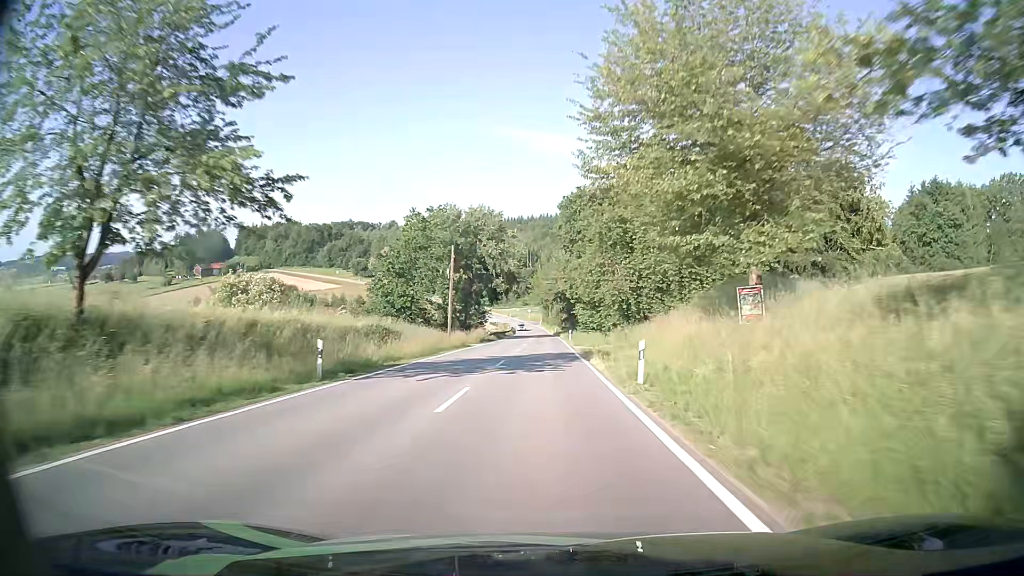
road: tertiary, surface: asphalt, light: Day
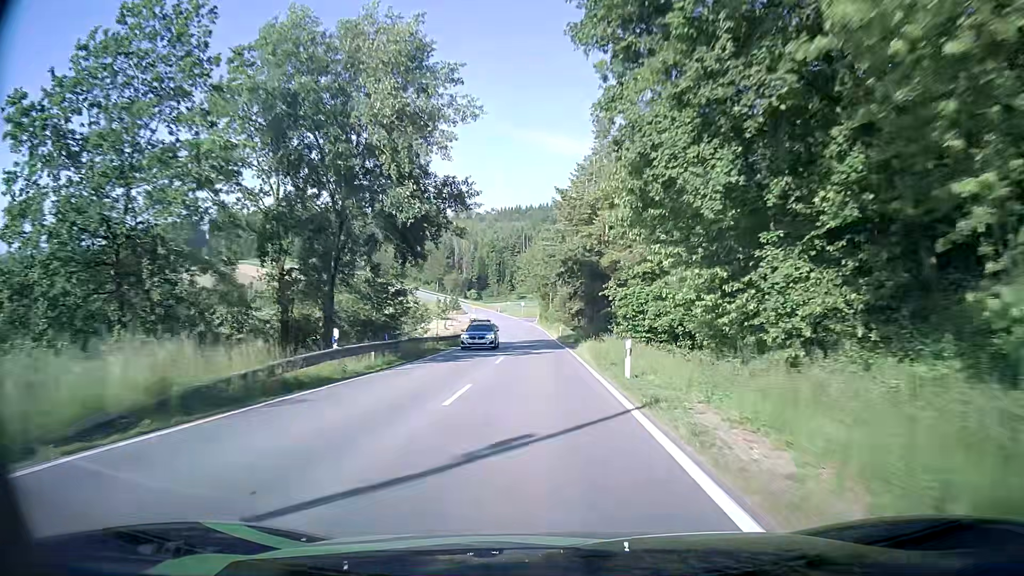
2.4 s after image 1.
(+0.1, +48.4) m; 0°
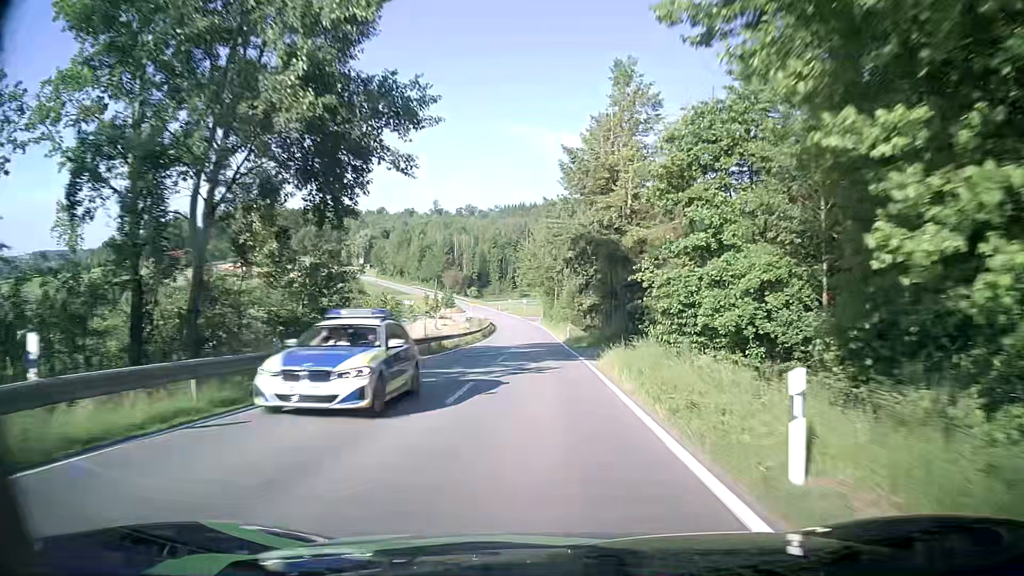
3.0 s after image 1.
(+0.1, +12.3) m; 0°
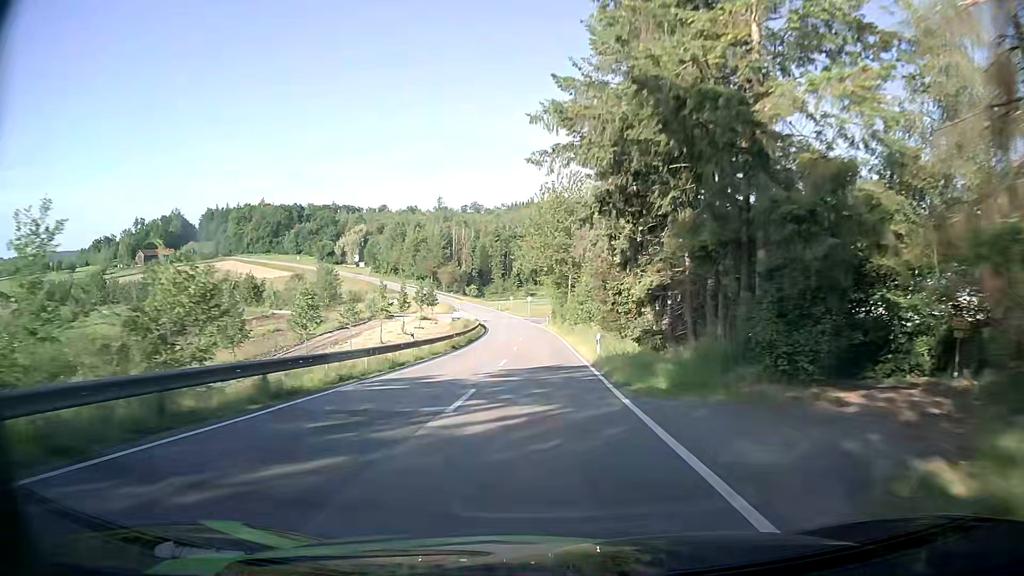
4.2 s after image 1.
(0.0, +25.0) m; 0°
